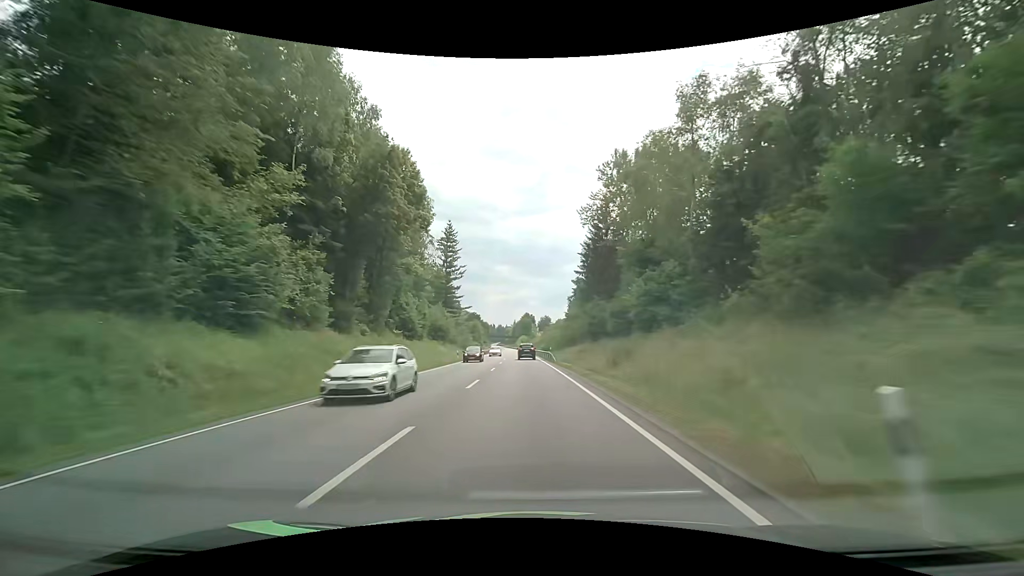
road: primary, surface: asphalt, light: Day
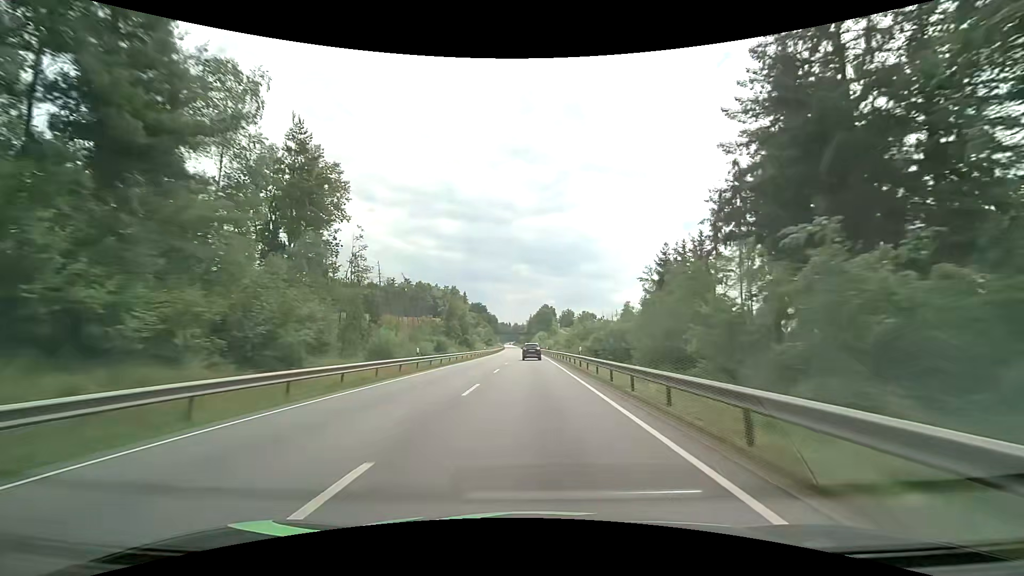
(-2.1, +74.5) m; -3°
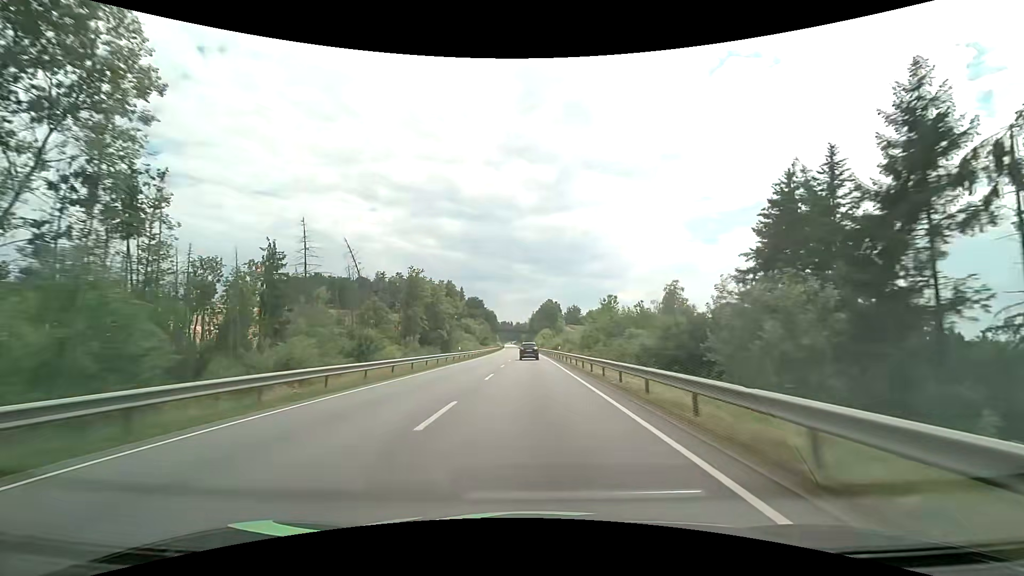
(+0.1, +29.6) m; 0°
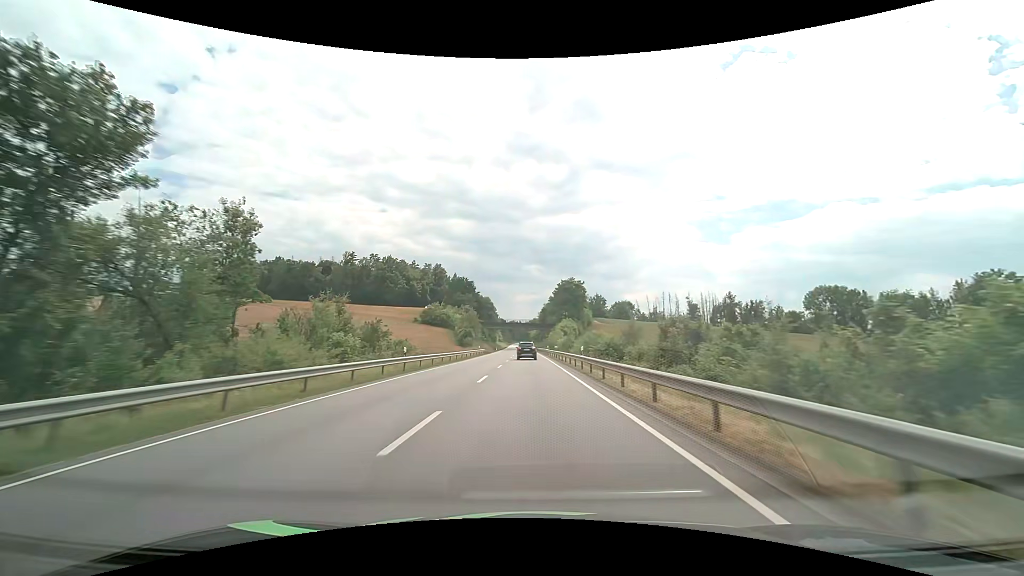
(-1.0, +73.7) m; -1°
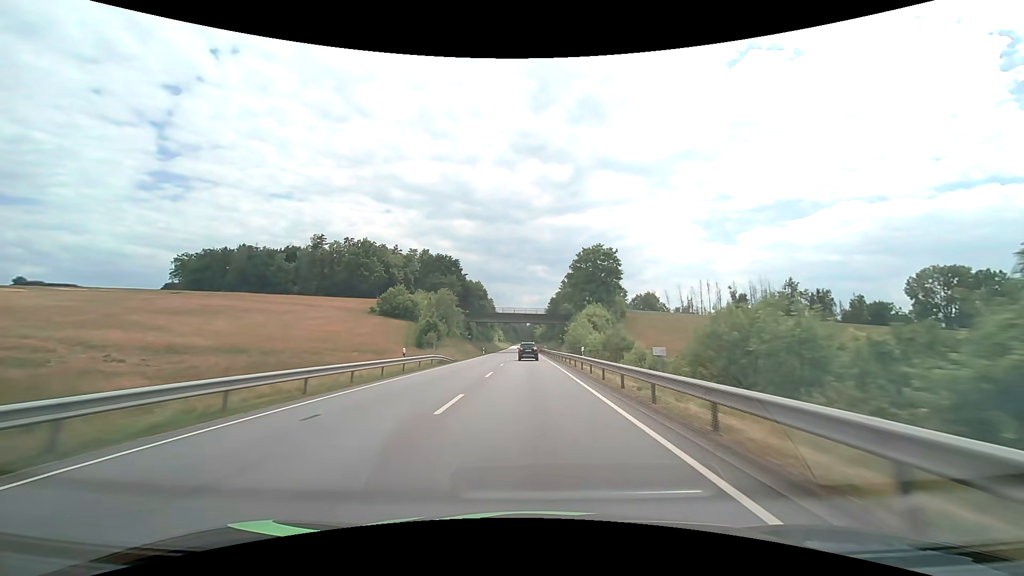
(-0.3, +44.2) m; -1°
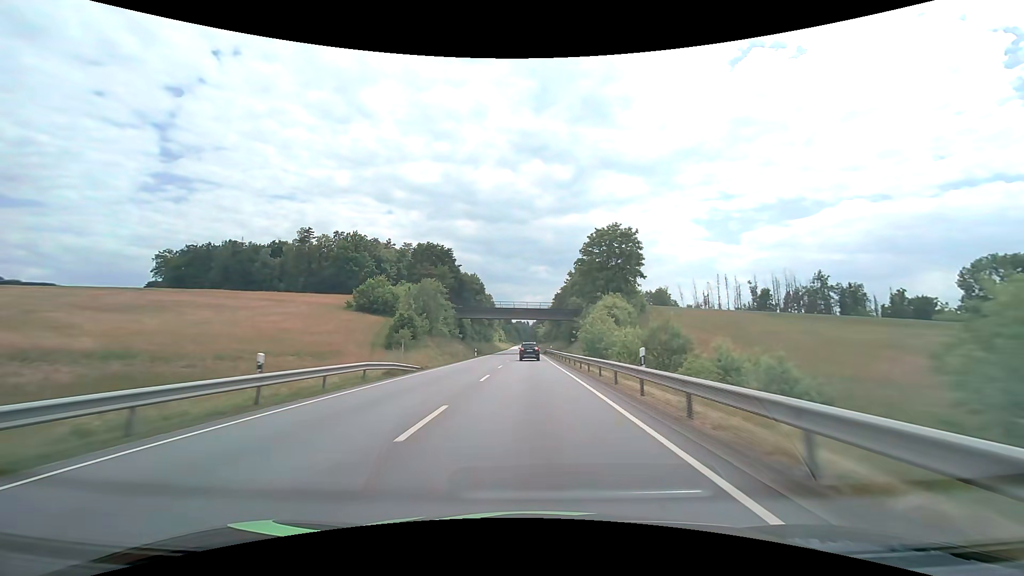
(0.0, +14.7) m; 0°
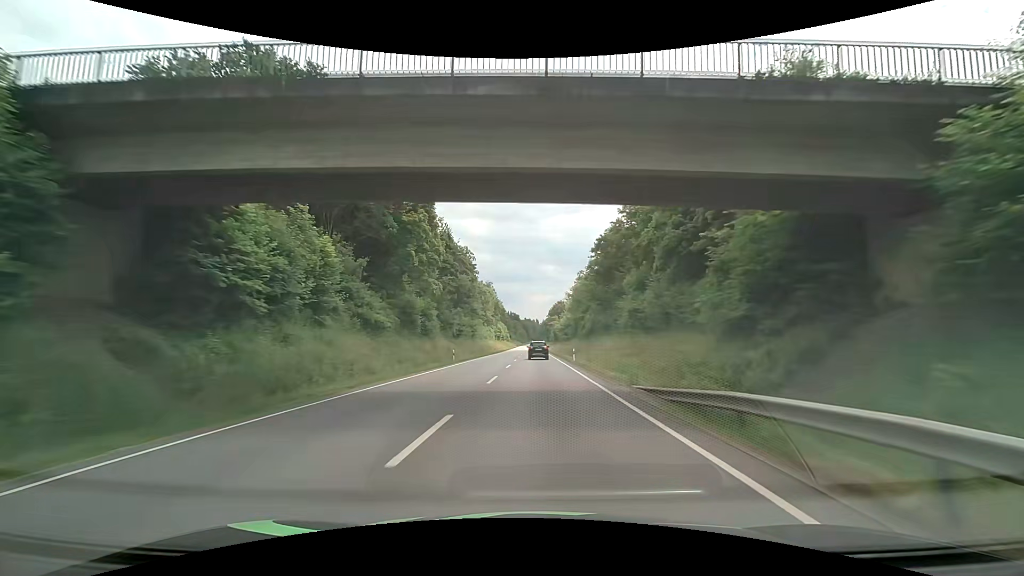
(-0.9, +73.5) m; -1°
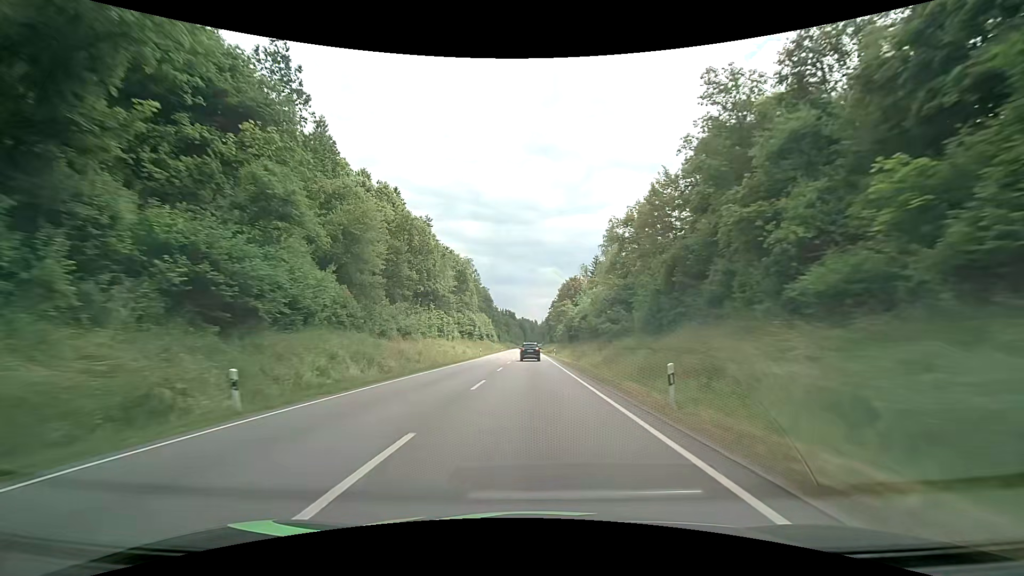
(+0.6, +73.8) m; 0°
(0, +10) (0, +20) (0, +30) (0, +40) (0, +50) (0, +60) (0, +70) (0, +80) (0, +90) (0, +100) m
